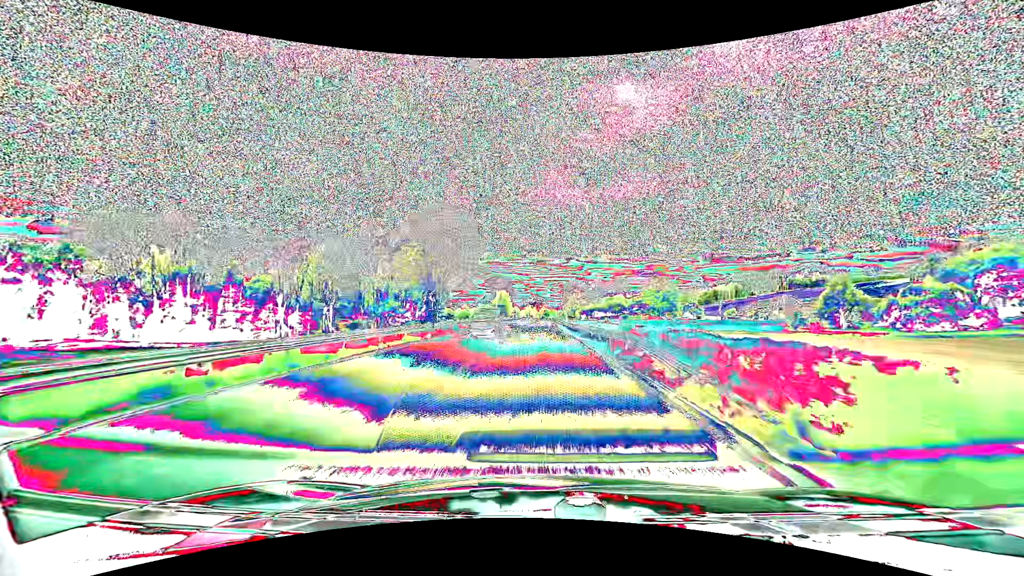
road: primary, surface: asphalt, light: Day
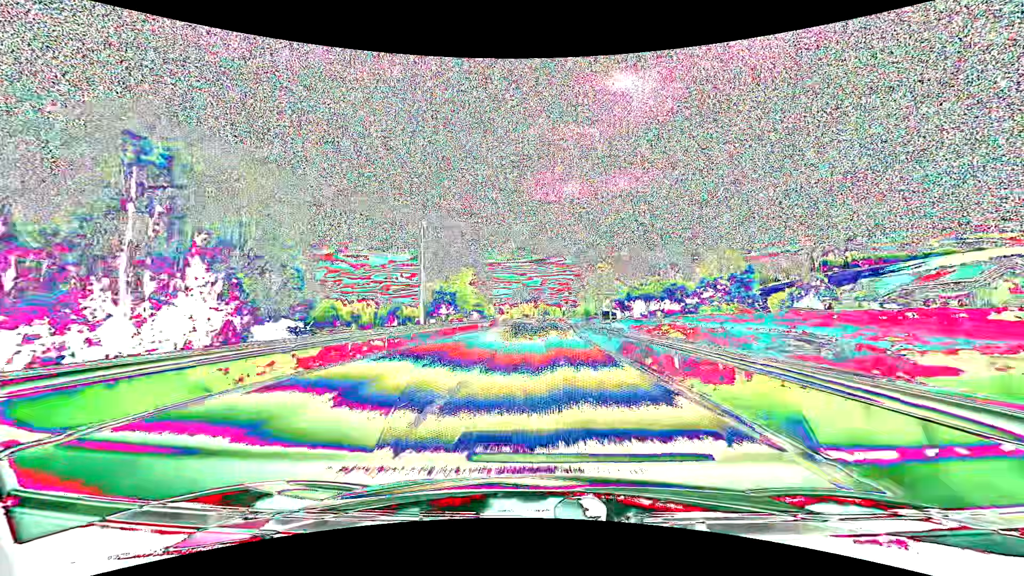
(+0.2, +72.9) m; 0°
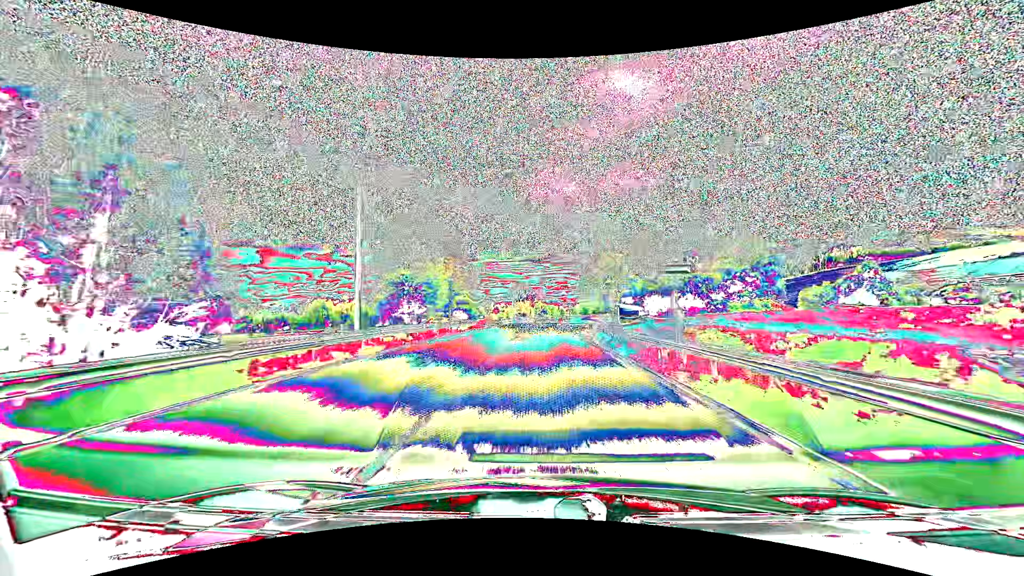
(0.0, +14.9) m; 0°
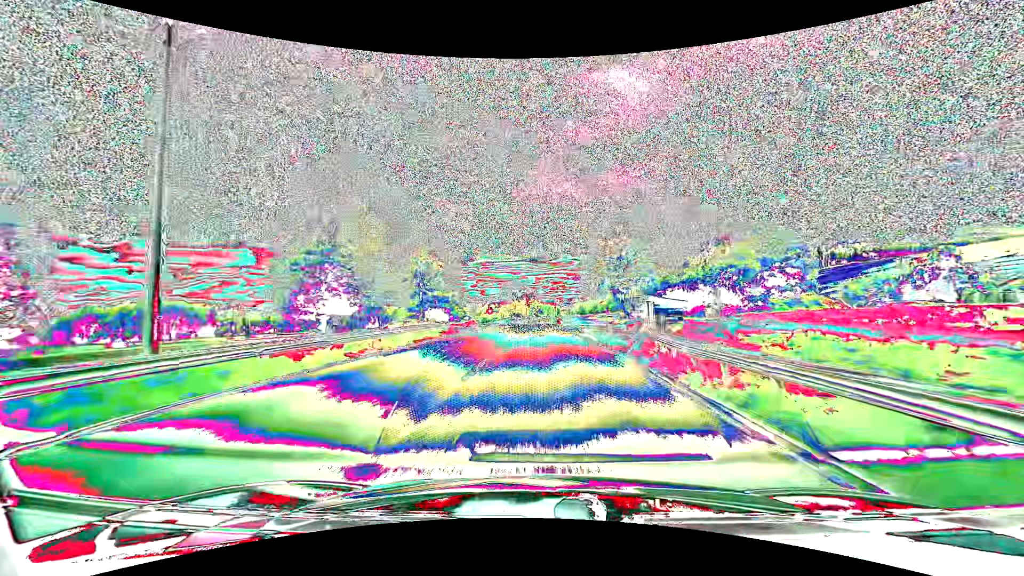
(0.0, +14.7) m; 0°
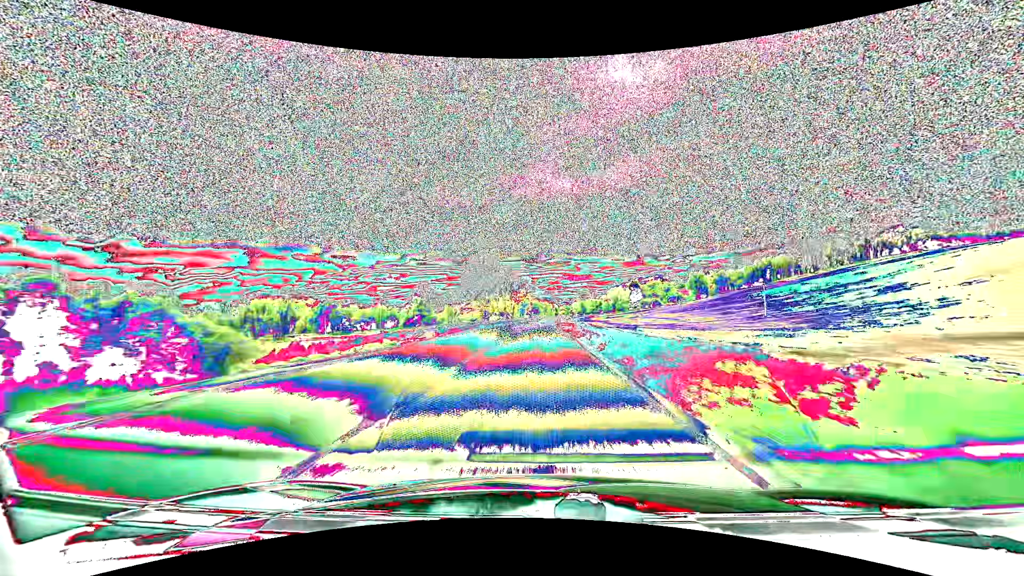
(+0.6, +75.2) m; 0°
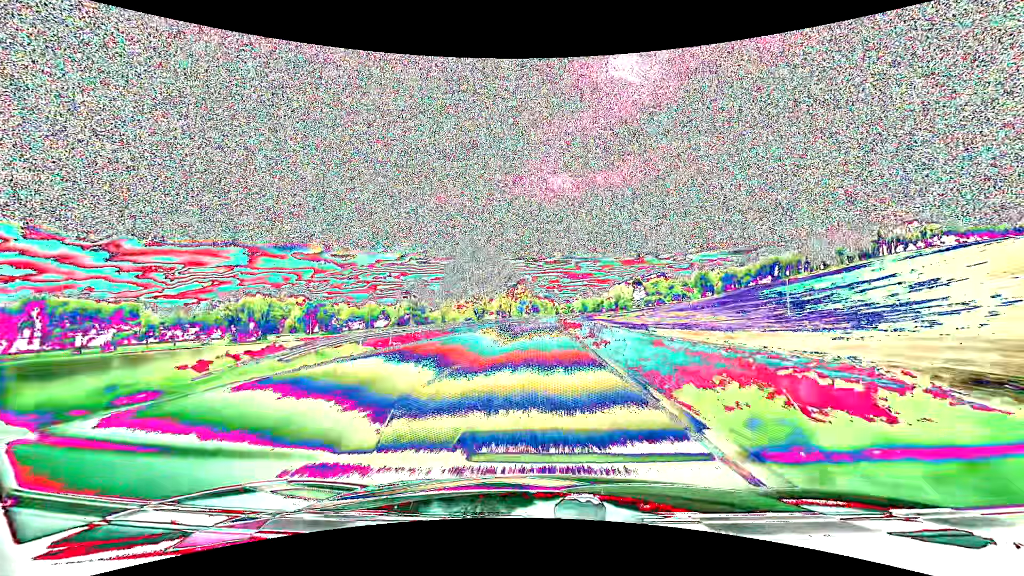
(0.0, +15.3) m; 0°
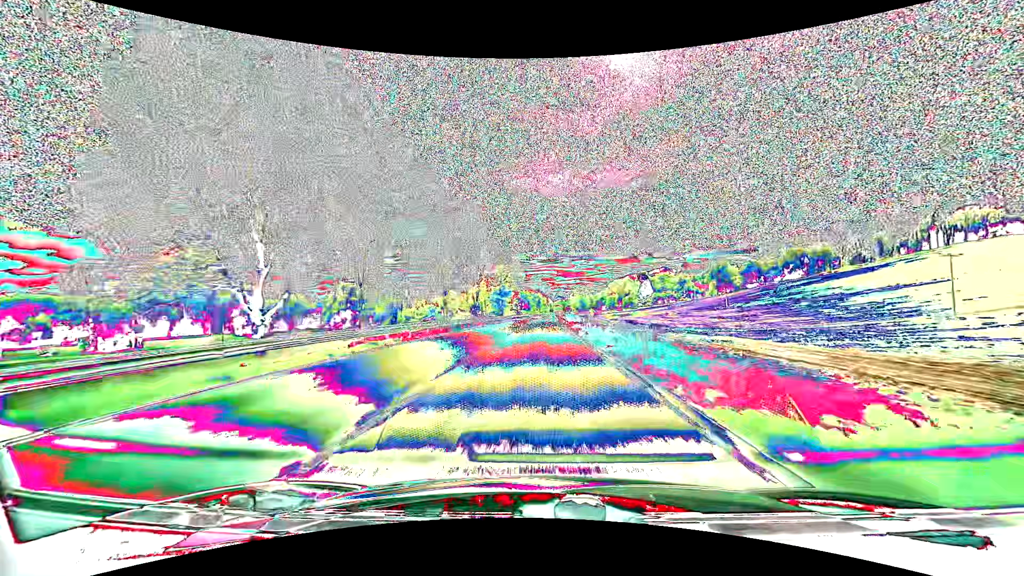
(+0.2, +61.3) m; +1°
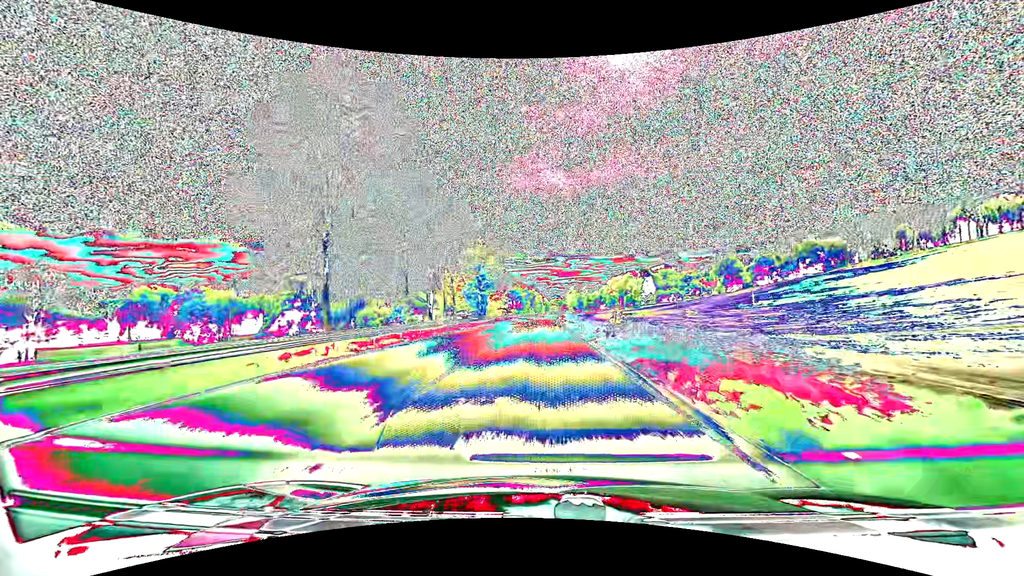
(+0.1, +29.6) m; 0°
(0, +10) (0, +20) (0, +30) (0, +40) (0, +50) (0, +60) (+1, +70) (+1, +80) (+1, +90) (+1, +100) m
